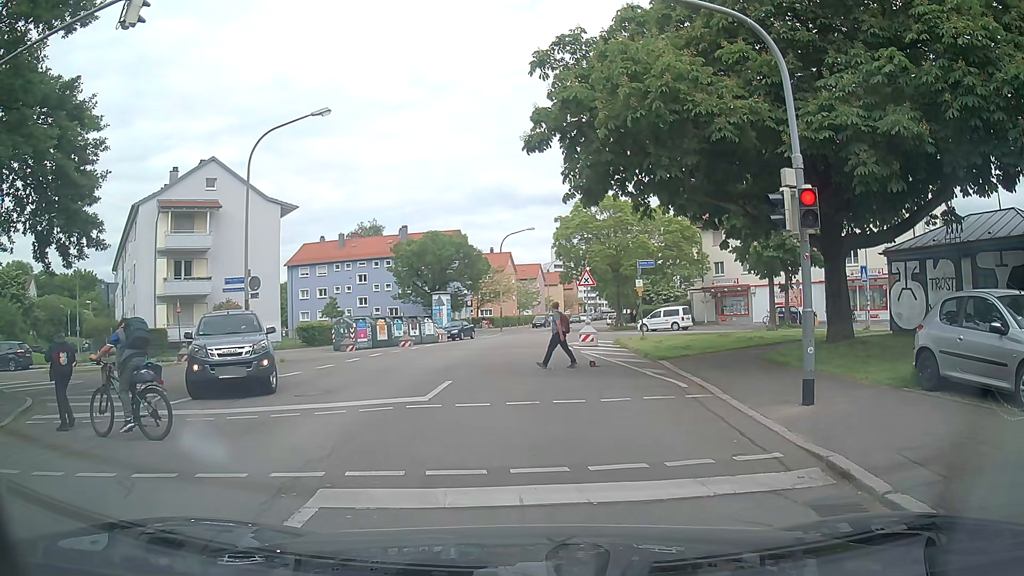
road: tertiary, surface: asphalt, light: Day
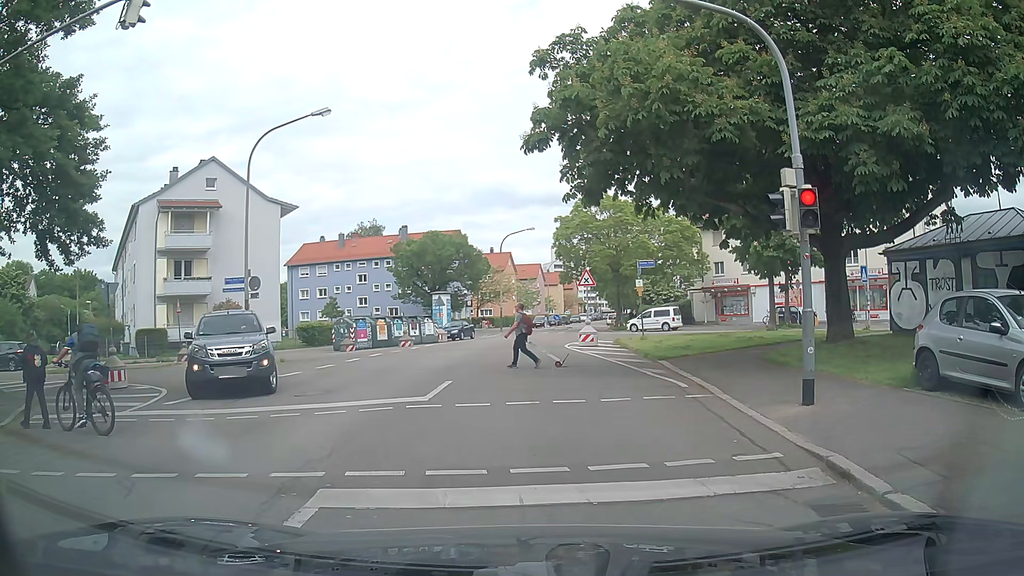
(0.0, 0.0) m; 0°
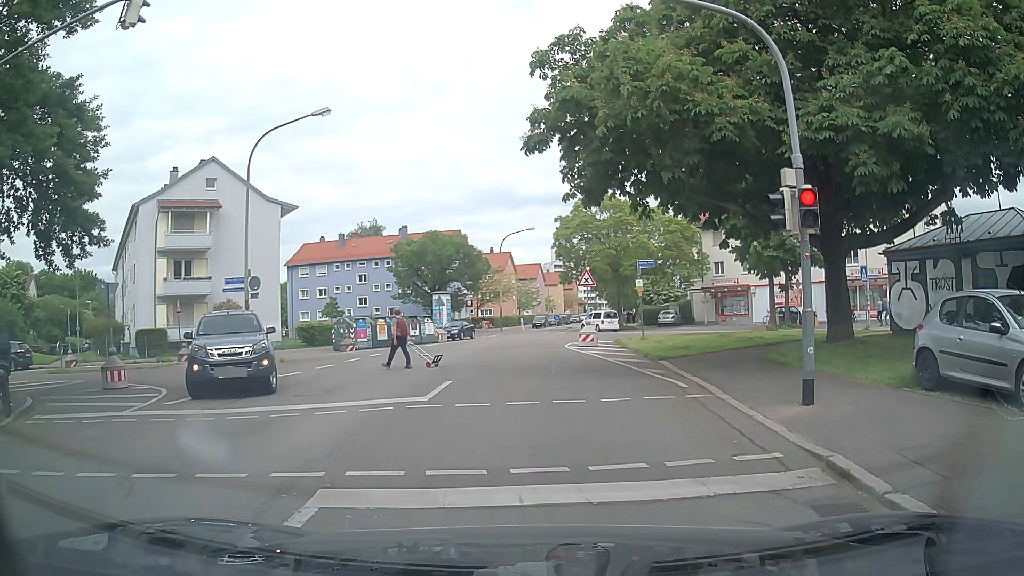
(0.0, 0.0) m; 0°
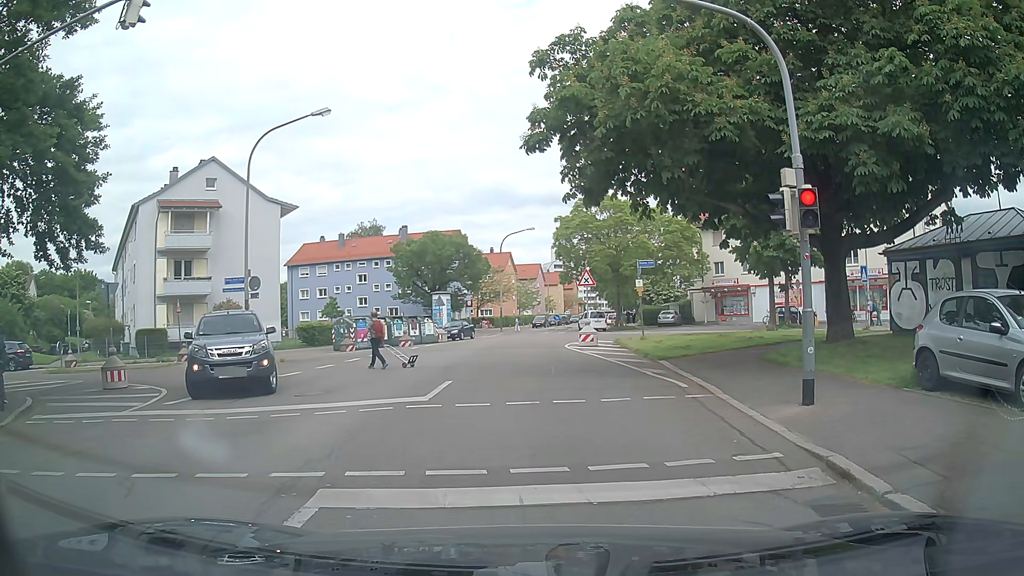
(0.0, 0.0) m; 0°
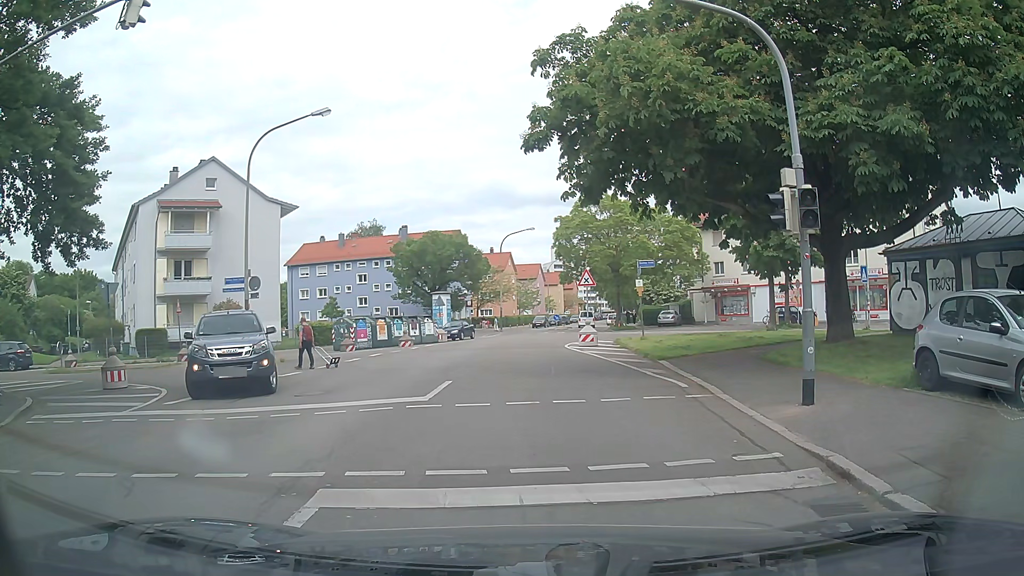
(0.0, 0.0) m; 0°
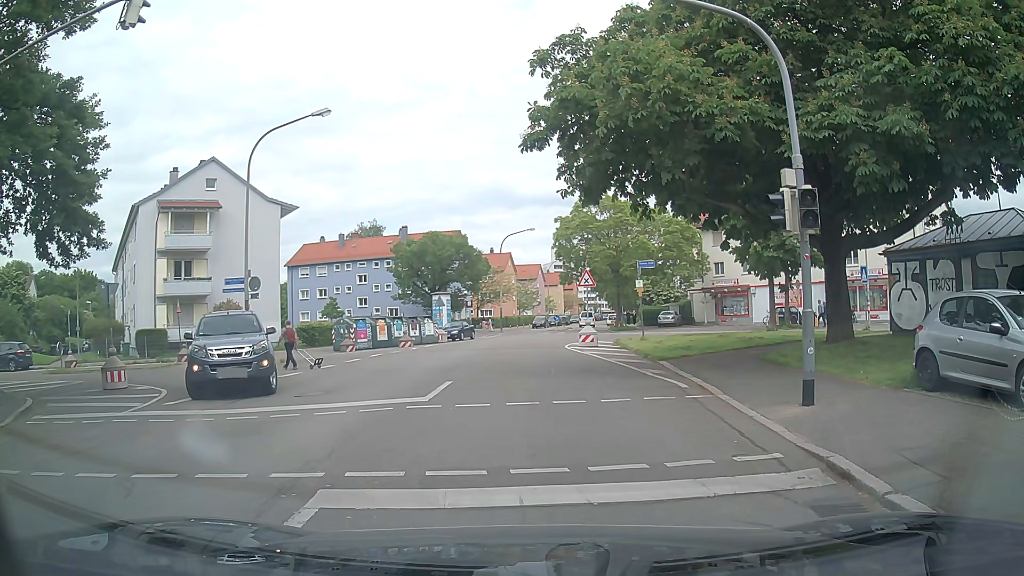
(0.0, 0.0) m; 0°
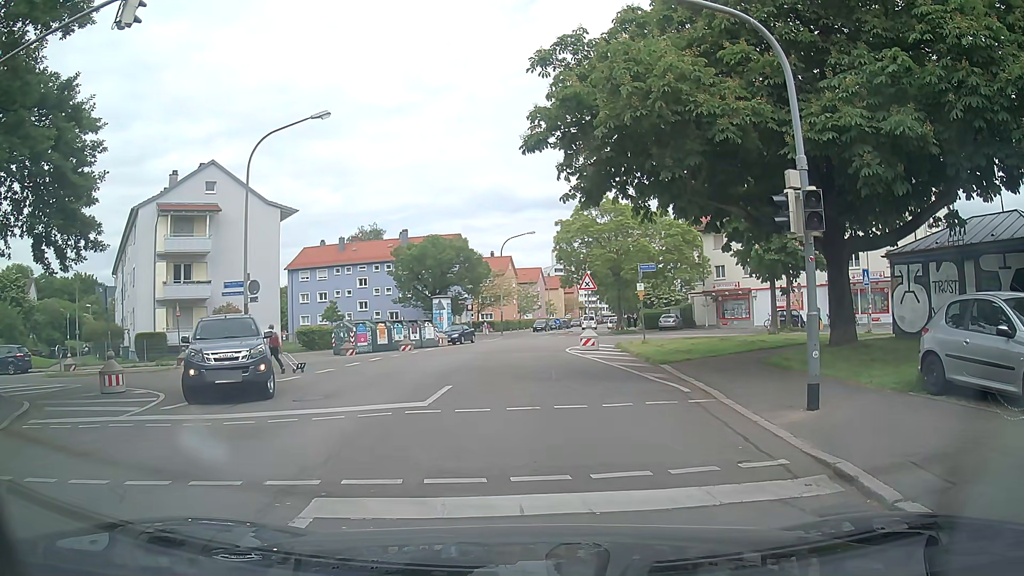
(0.0, +0.1) m; 0°
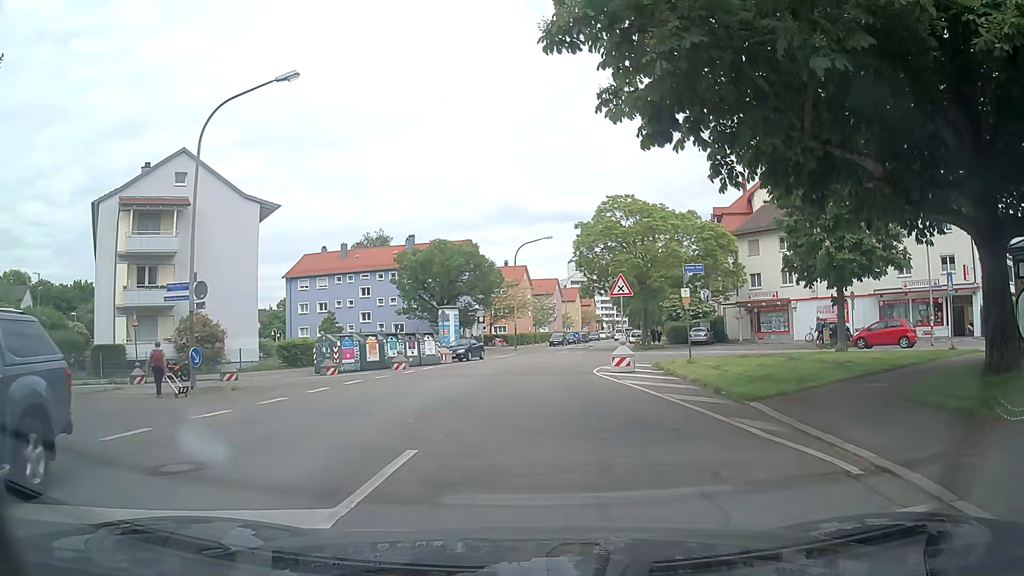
(-0.4, +6.4) m; -4°
(0, +10) (0, +20) (+2, +30) (+3, +40) (+4, +50) (+6, +60) (+8, +69) (+9, +79) (+11, +89) (+12, +99) m
